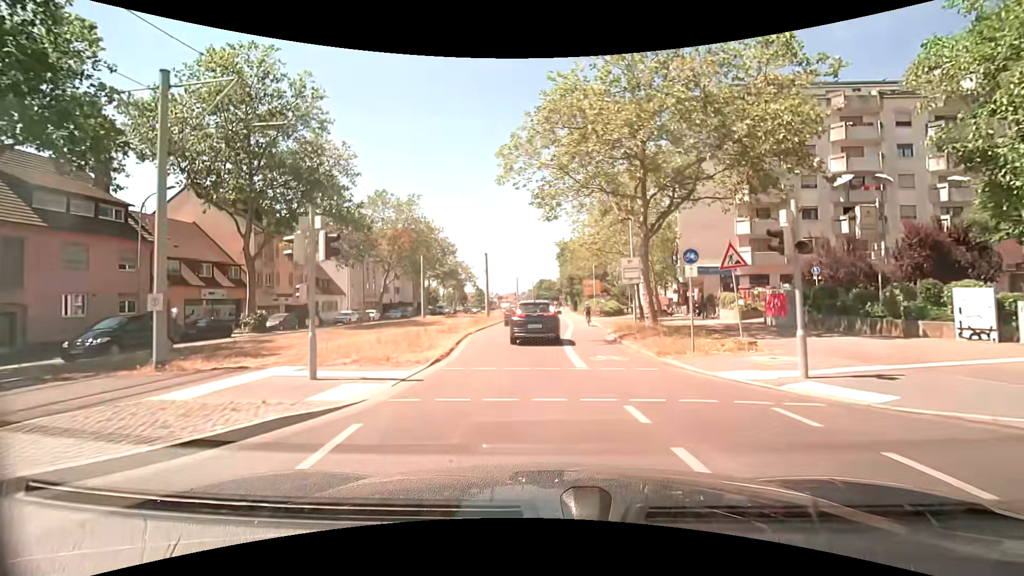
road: tertiary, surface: asphalt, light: Day
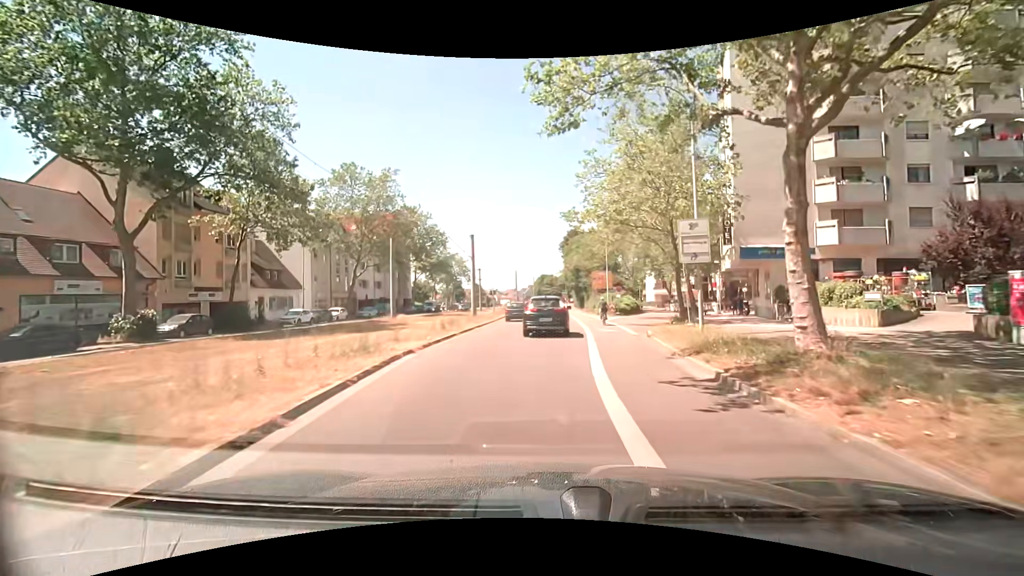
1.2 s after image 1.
(-0.1, +12.0) m; 0°
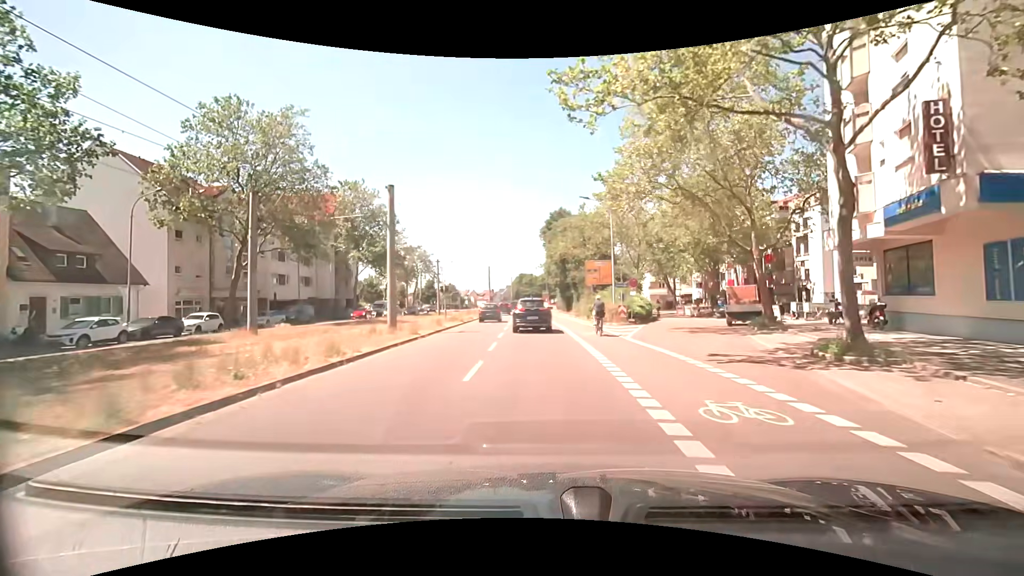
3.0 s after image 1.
(+0.3, +18.6) m; +2°
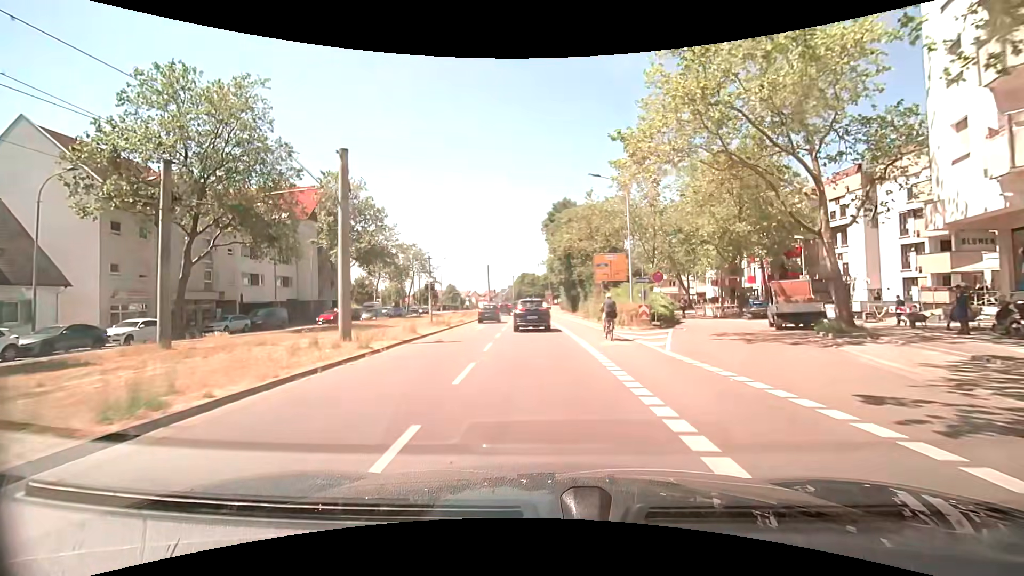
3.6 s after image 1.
(0.0, +6.2) m; 0°
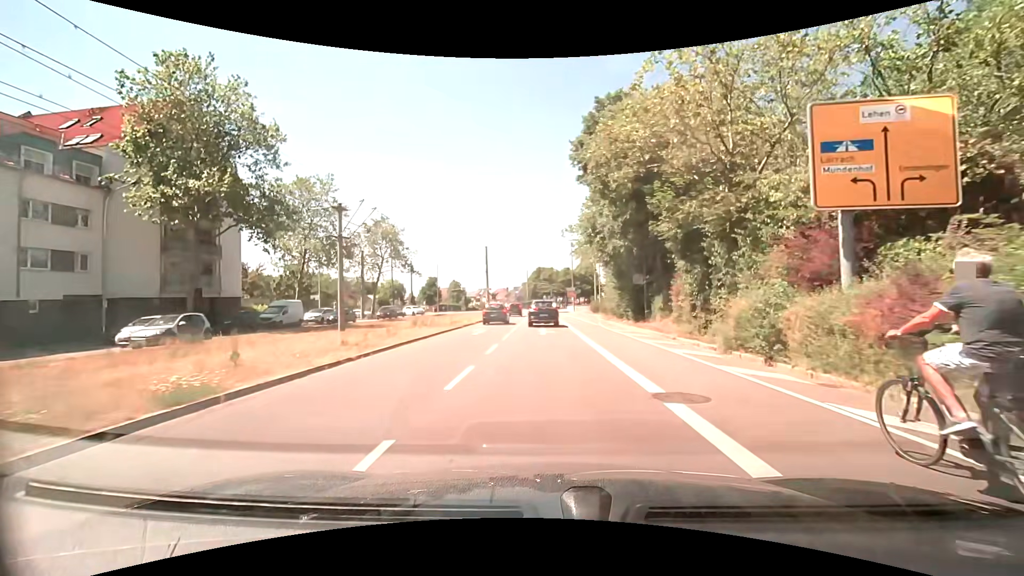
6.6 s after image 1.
(-1.1, +30.7) m; -2°
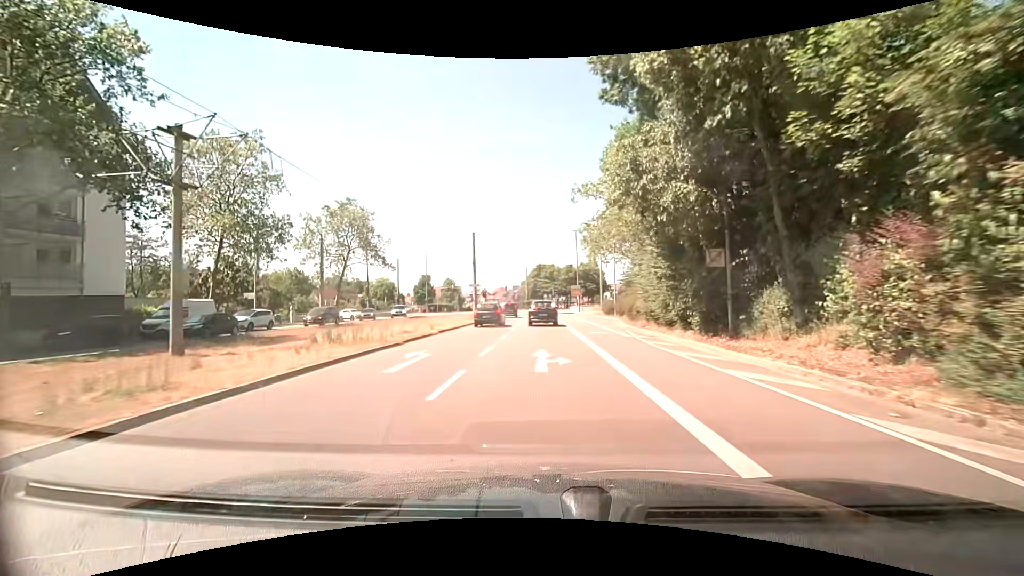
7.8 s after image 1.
(-0.1, +13.1) m; -1°
(0, +10) (0, +20) (+1, +30) (+3, +40) (+4, +50) (+4, +60) (+5, +70) (+8, +79) (+14, +87) (+22, +93) m
